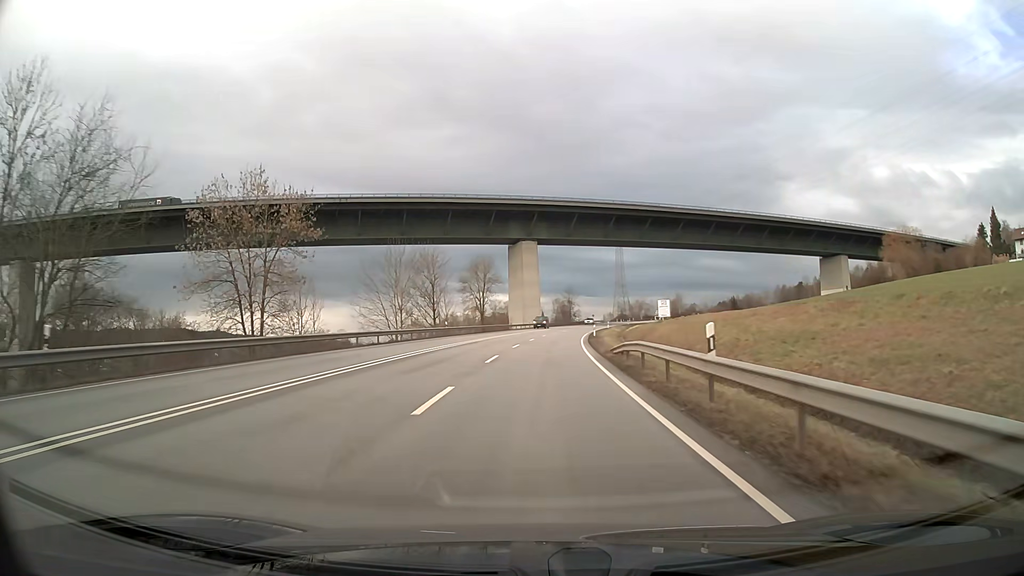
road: primary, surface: asphalt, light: Day
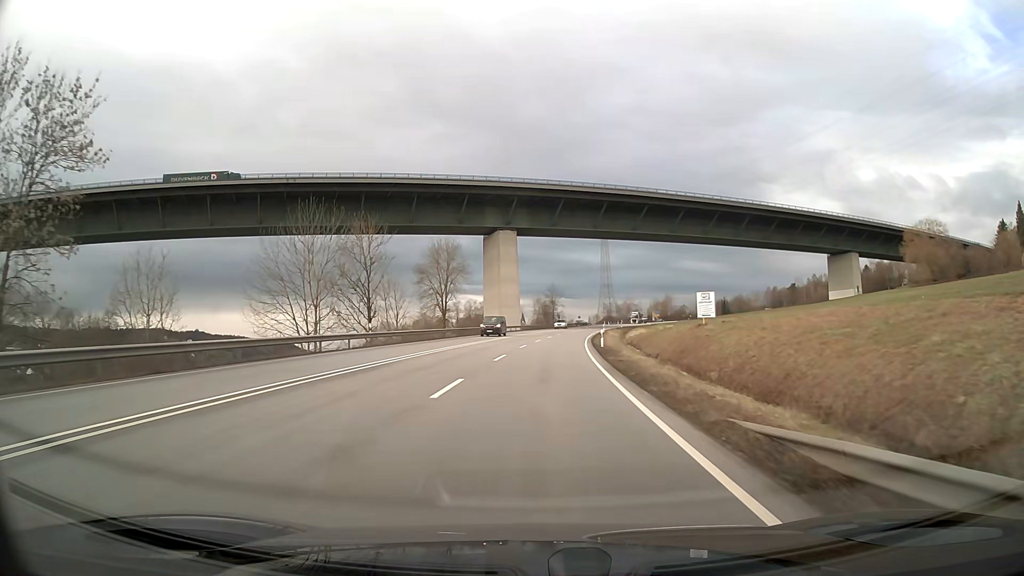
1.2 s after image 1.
(+0.3, +21.7) m; +2°
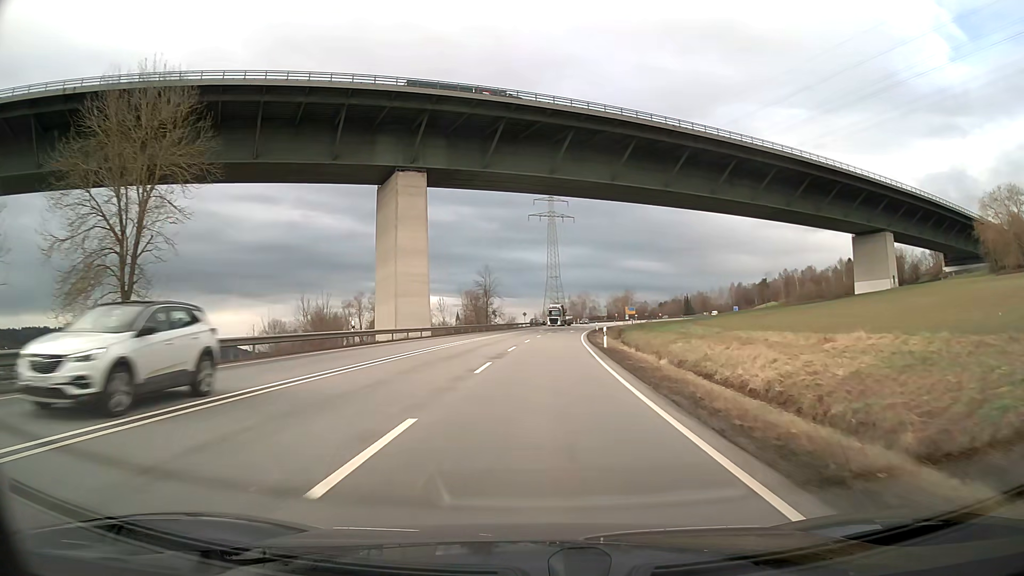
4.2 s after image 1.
(+2.4, +54.5) m; +5°
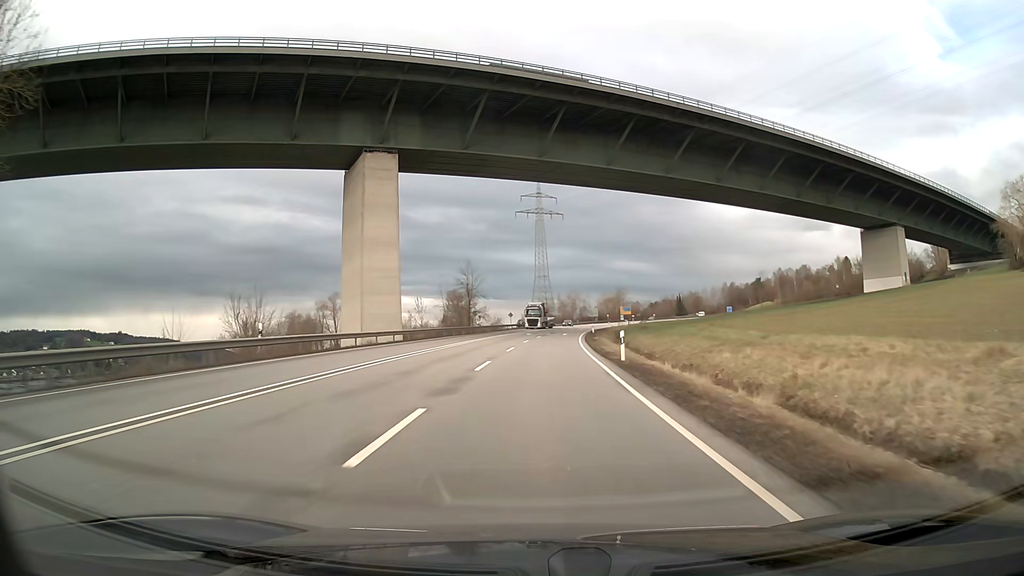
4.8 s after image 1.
(+0.1, +10.9) m; +1°
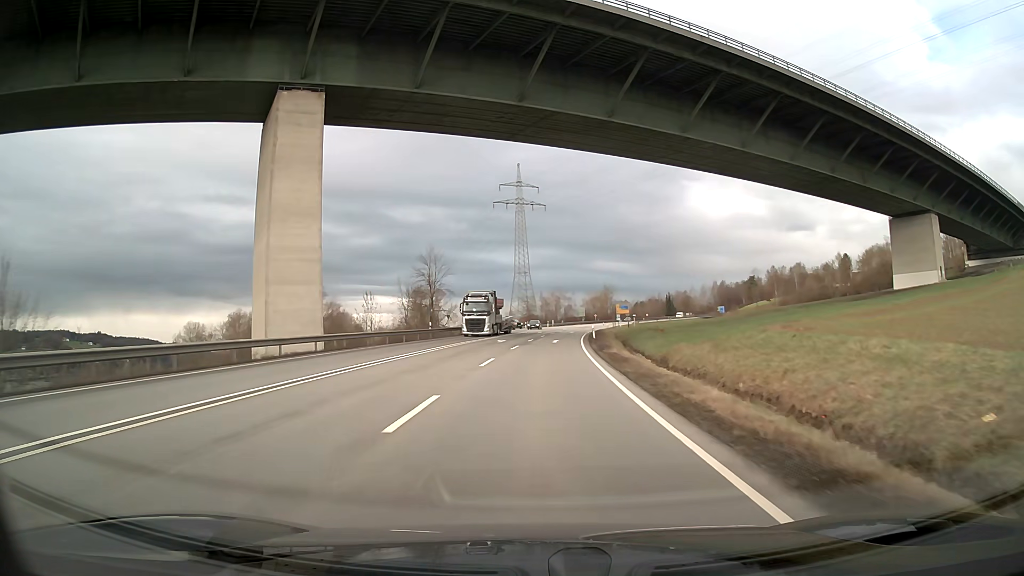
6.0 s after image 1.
(+0.3, +21.9) m; +2°
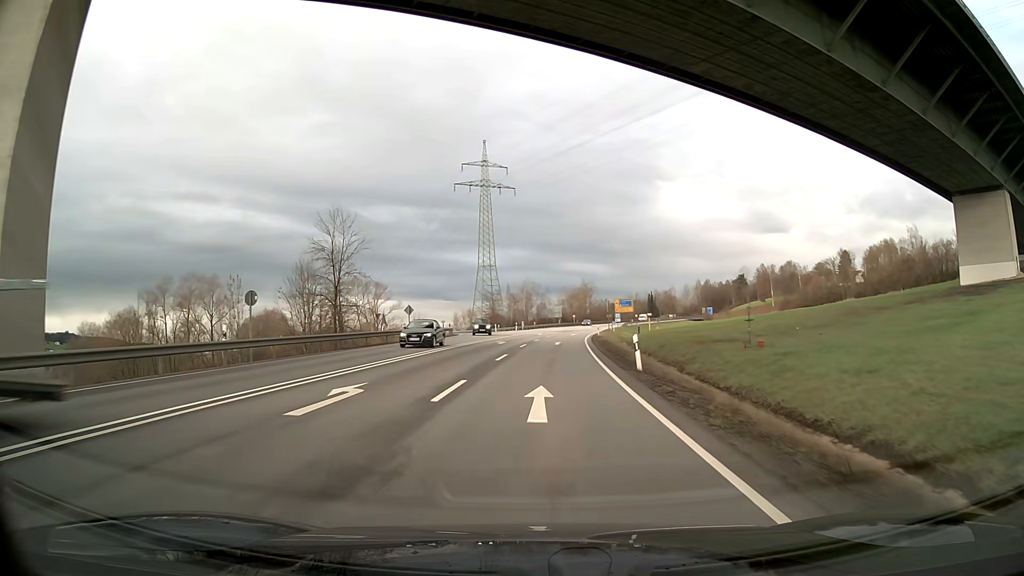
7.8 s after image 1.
(+0.7, +32.8) m; +3°
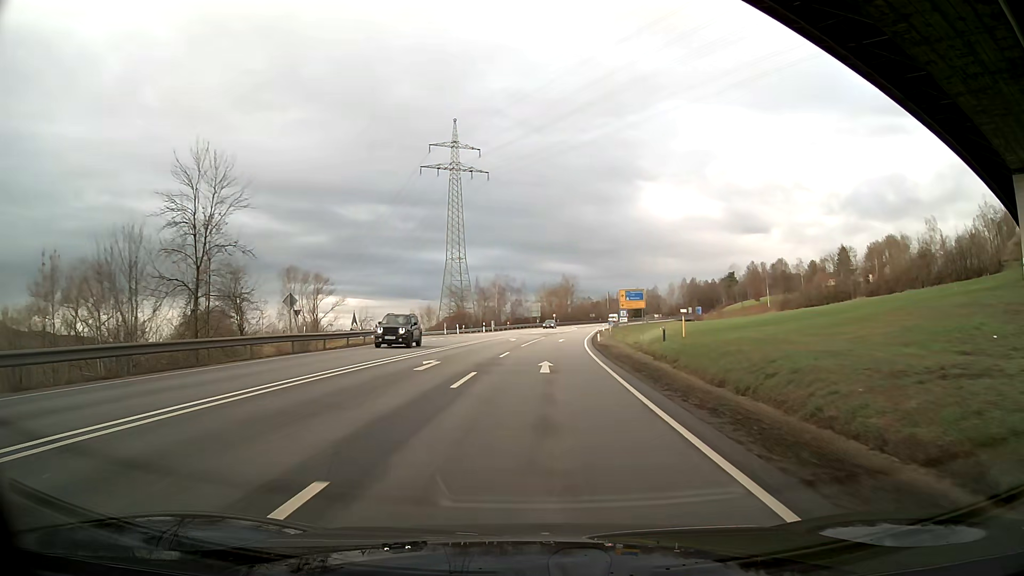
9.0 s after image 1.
(+0.3, +21.9) m; +2°
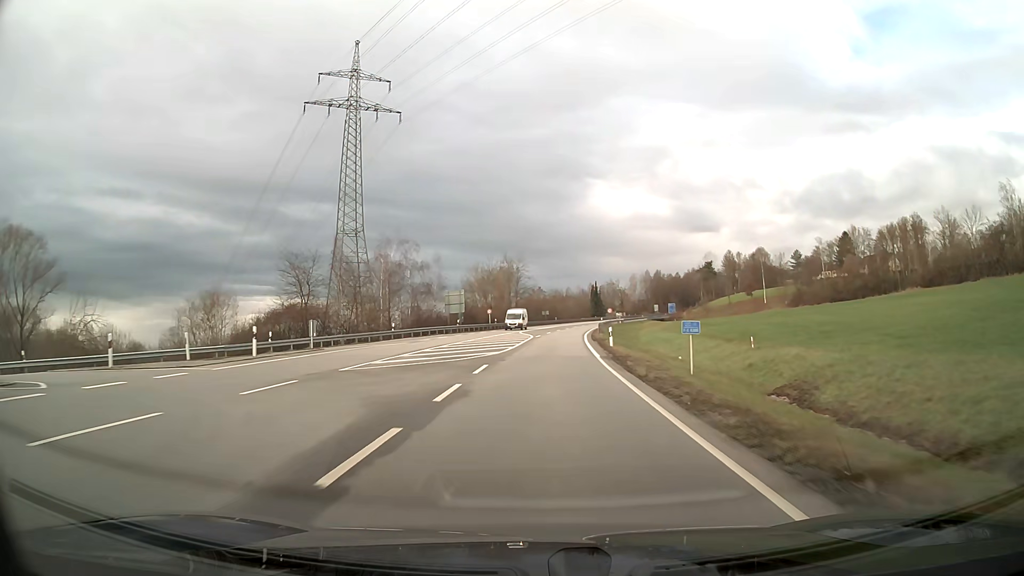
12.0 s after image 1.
(+2.4, +54.8) m; +5°
